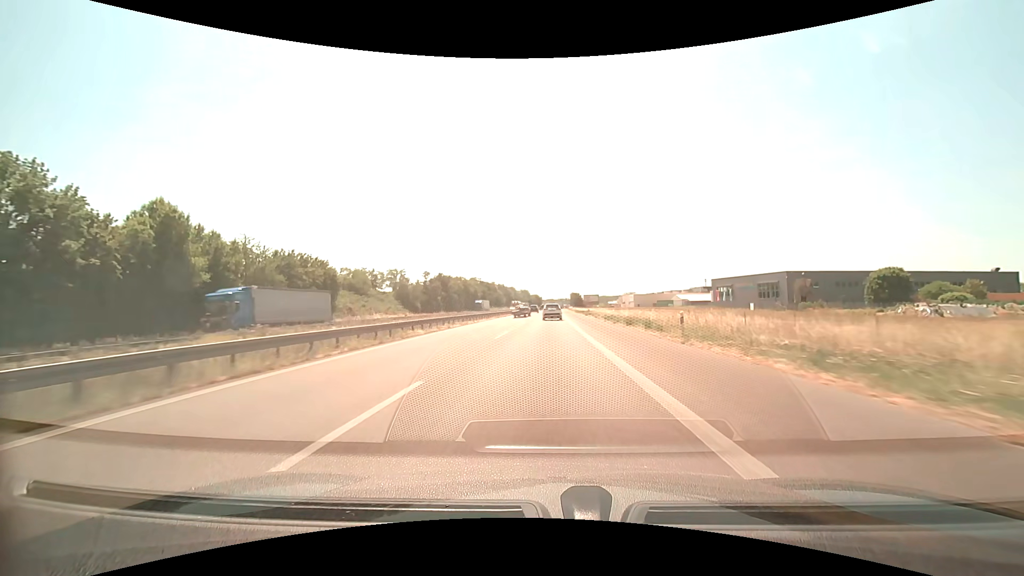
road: motorway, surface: asphalt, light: Day
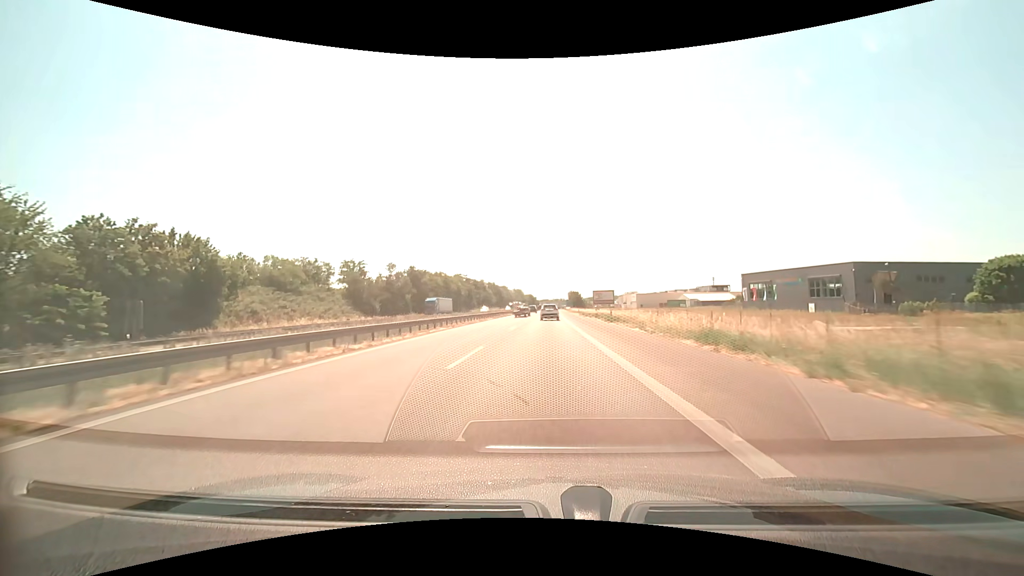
(+0.1, +28.3) m; +1°
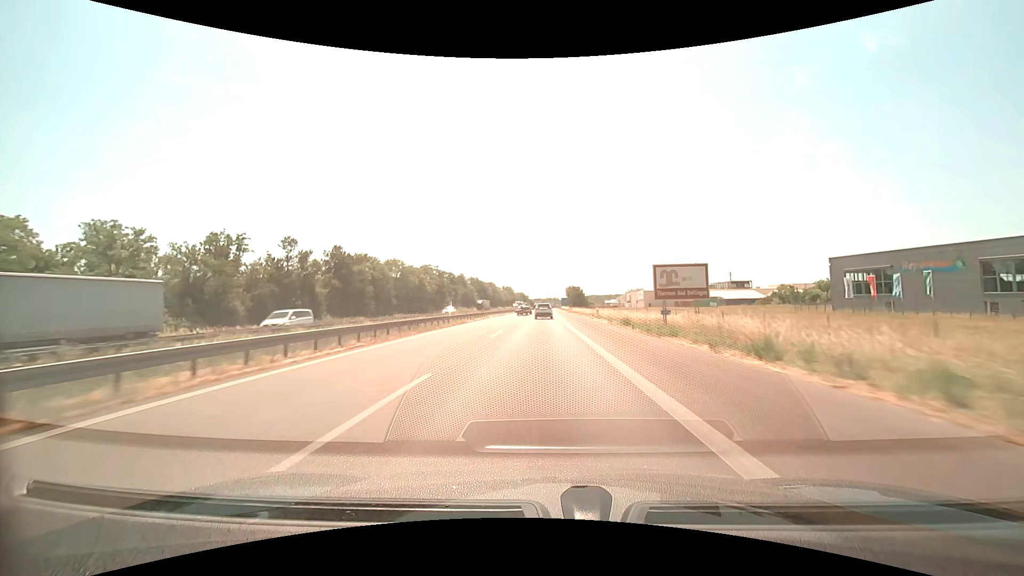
(+0.4, +42.9) m; +1°
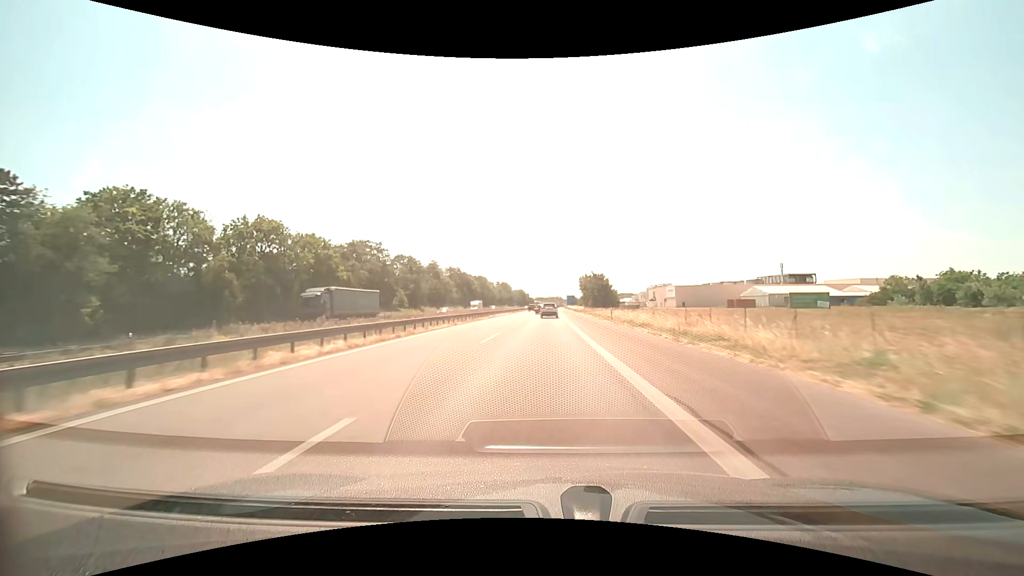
(0.0, +57.9) m; 0°
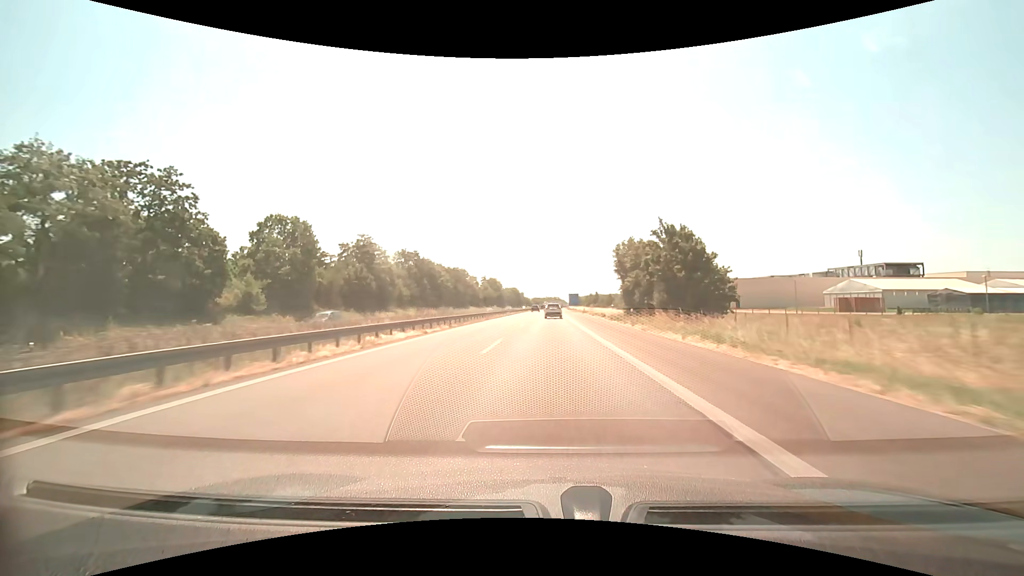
(+0.1, +57.9) m; 0°
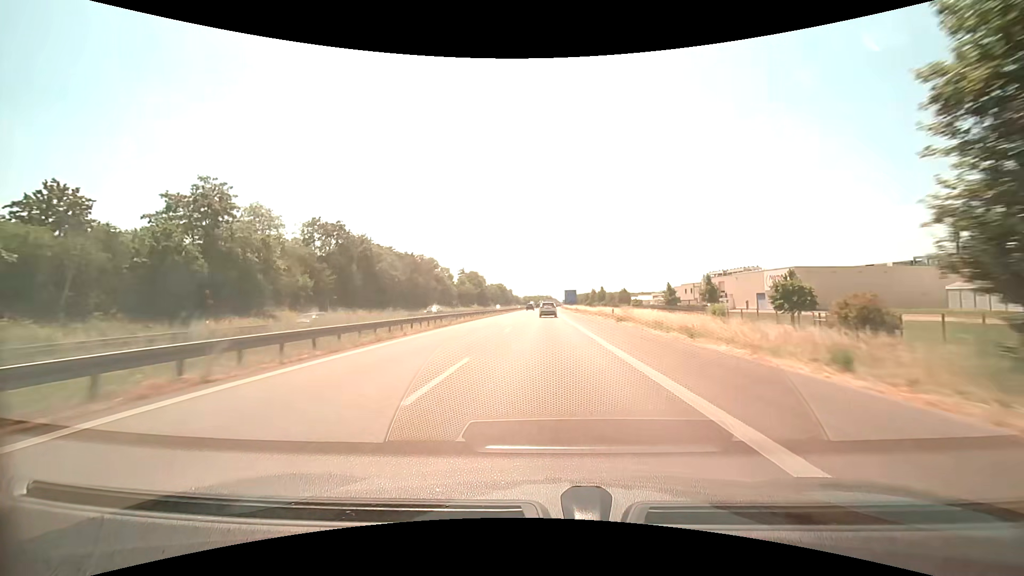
(+0.3, +43.3) m; +1°
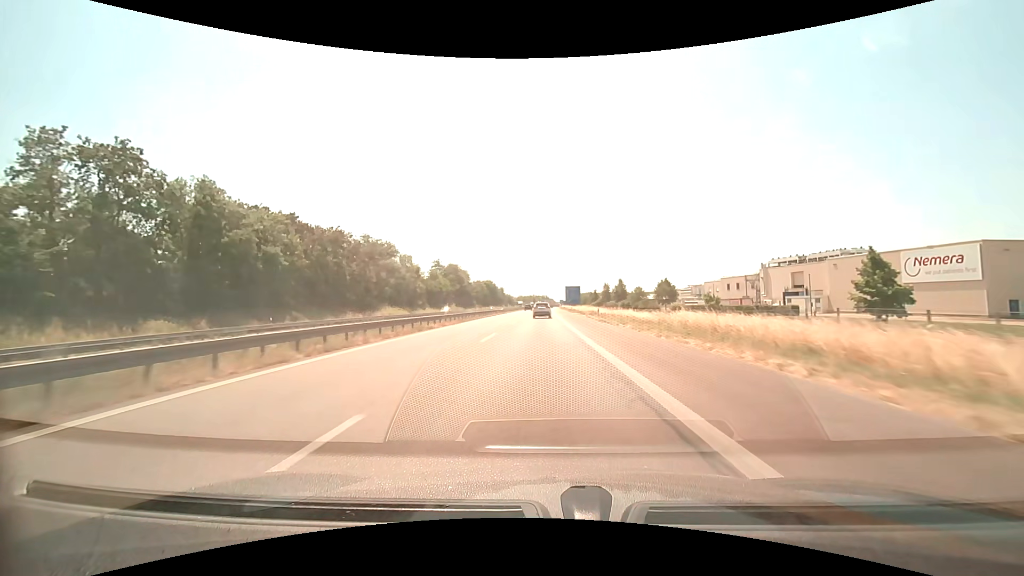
(+0.4, +42.5) m; +1°
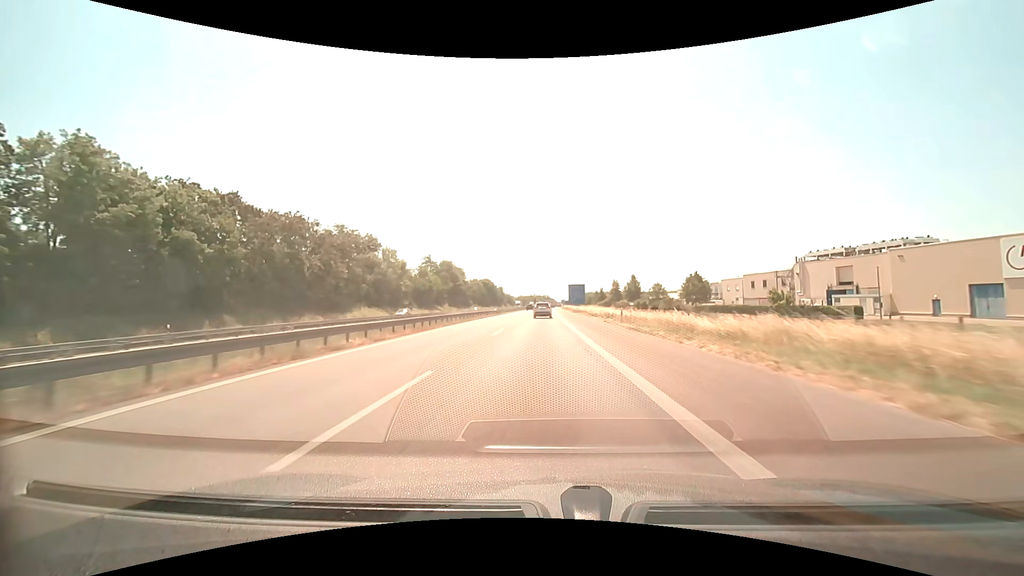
(0.0, +14.0) m; 0°
(0, +10) (0, +20) (0, +30) (0, +40) (0, +50) (0, +60) (0, +70) (0, +80) (0, +90) (0, +100) m
